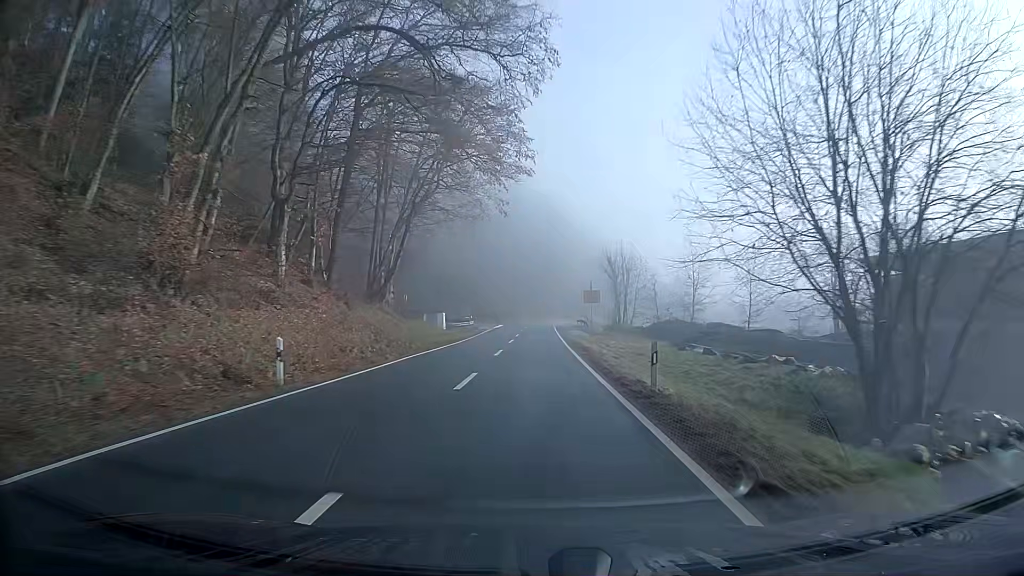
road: secondary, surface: asphalt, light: Day
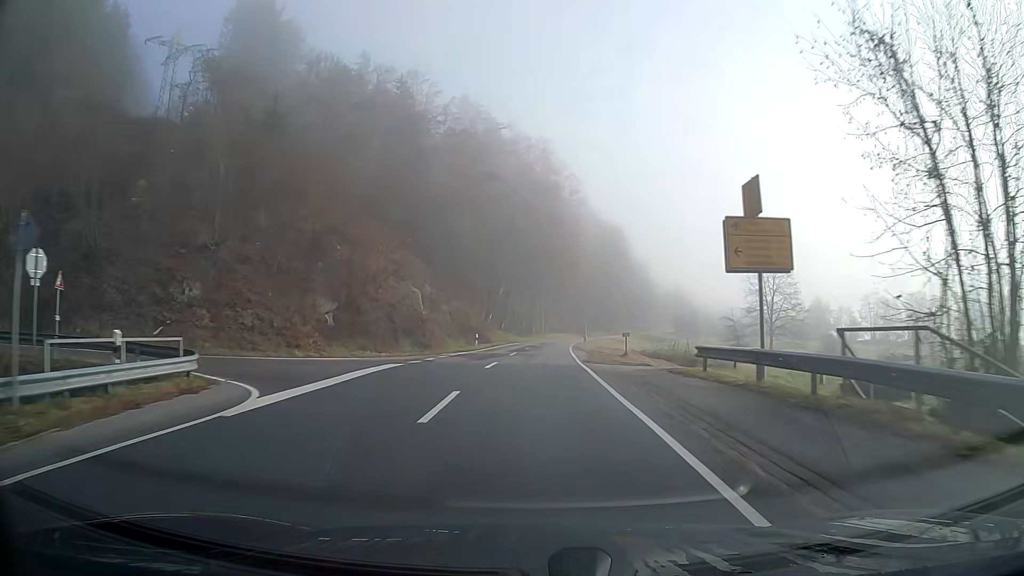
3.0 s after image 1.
(+0.3, +60.7) m; +1°
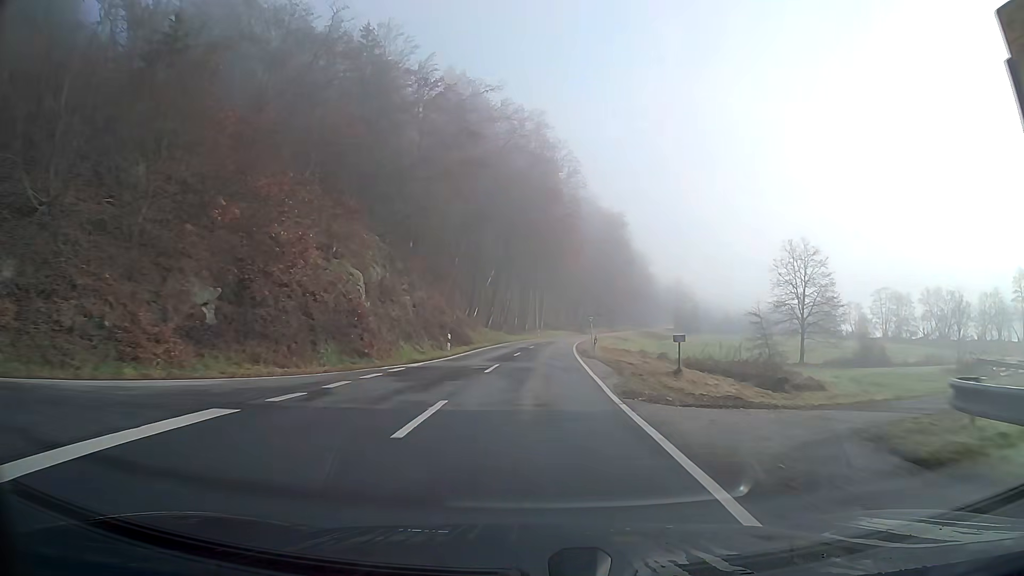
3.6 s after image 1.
(+0.1, +12.4) m; +1°
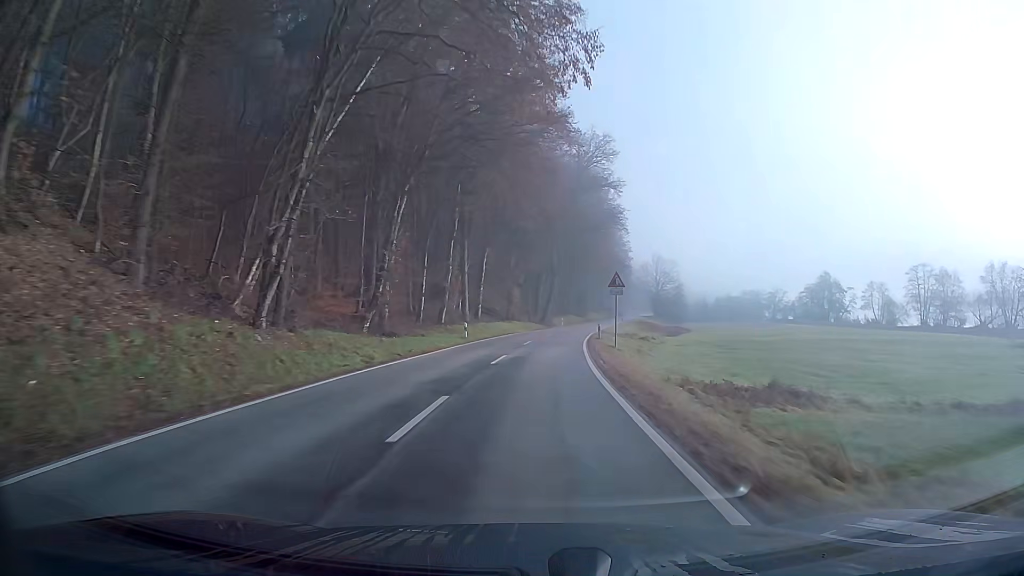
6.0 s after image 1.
(+1.9, +49.8) m; +5°
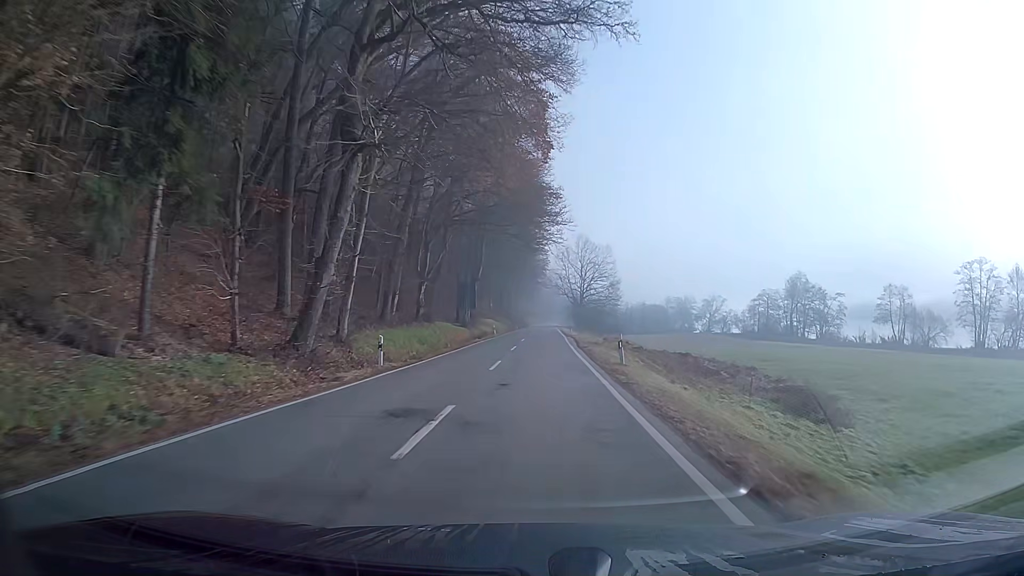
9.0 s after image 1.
(+4.7, +62.5) m; +9°
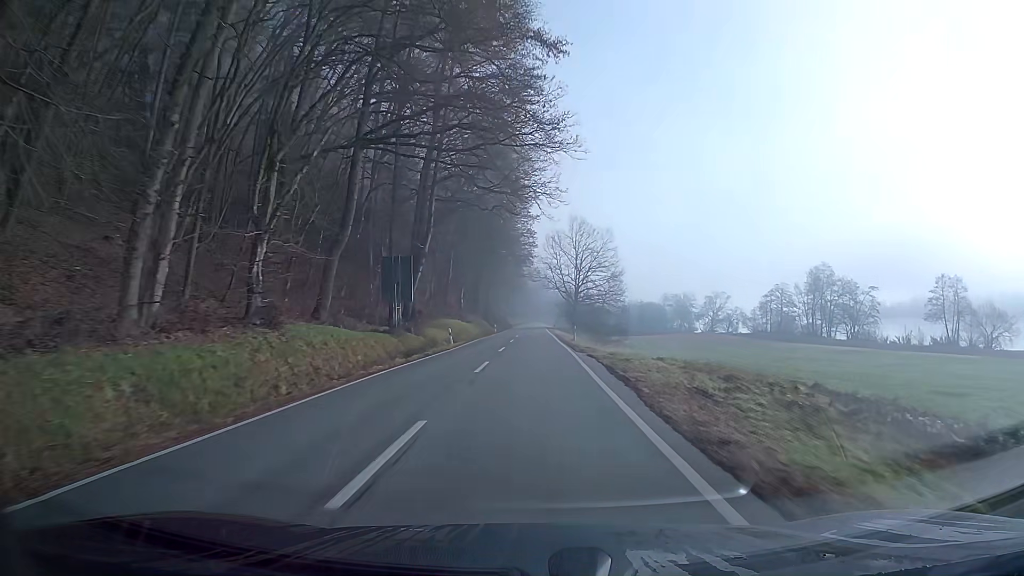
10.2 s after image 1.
(+0.2, +25.2) m; +1°
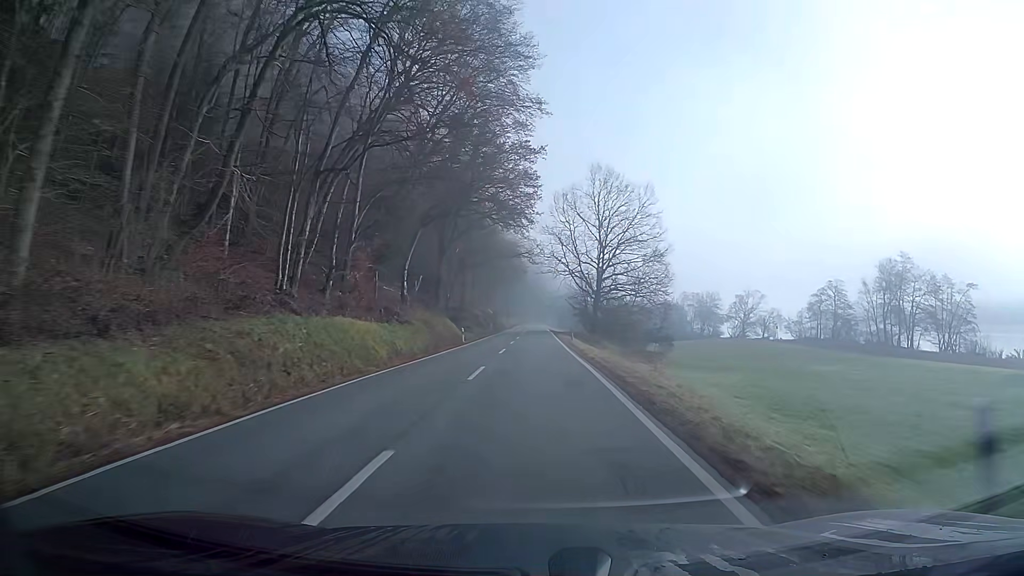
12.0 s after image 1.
(+0.1, +37.9) m; 0°
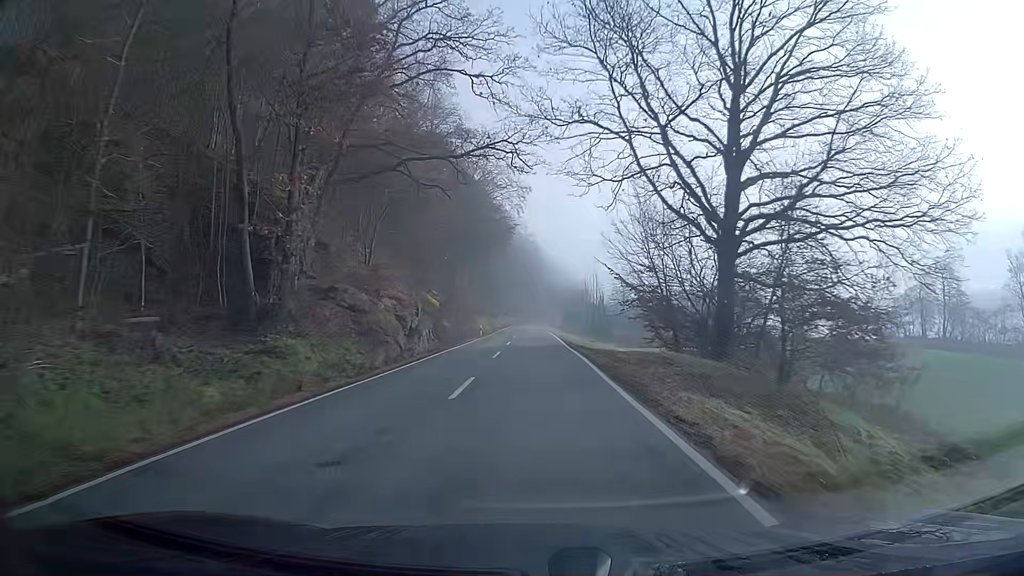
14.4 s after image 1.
(+0.1, +51.1) m; 0°
